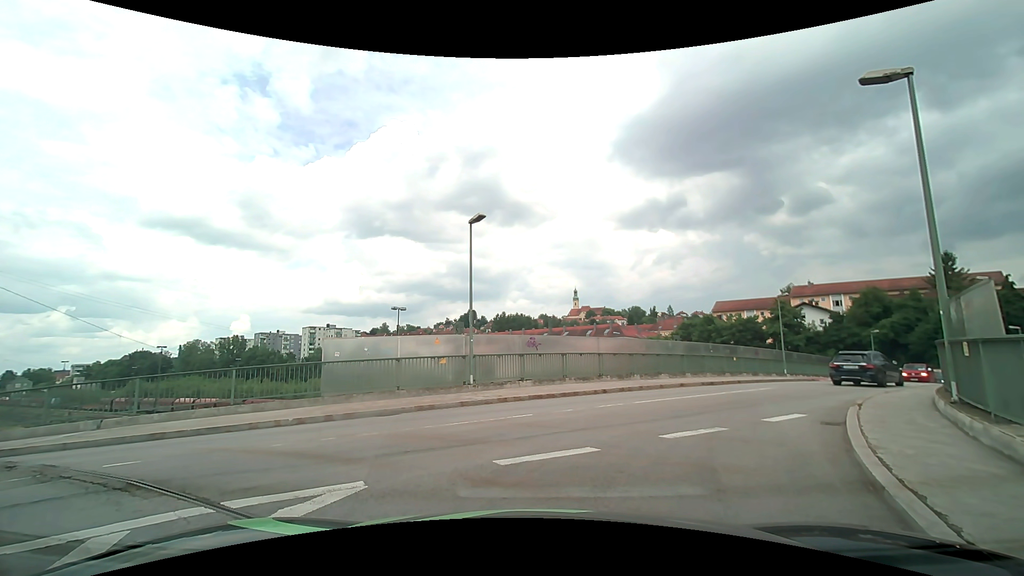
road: unclassified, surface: asphalt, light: Day
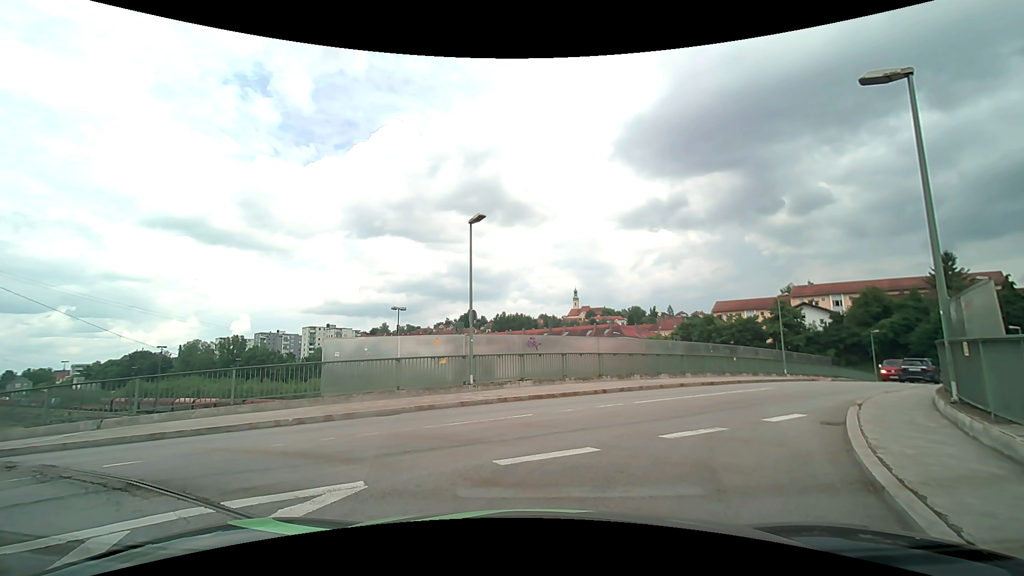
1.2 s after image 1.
(0.0, 0.0) m; 0°
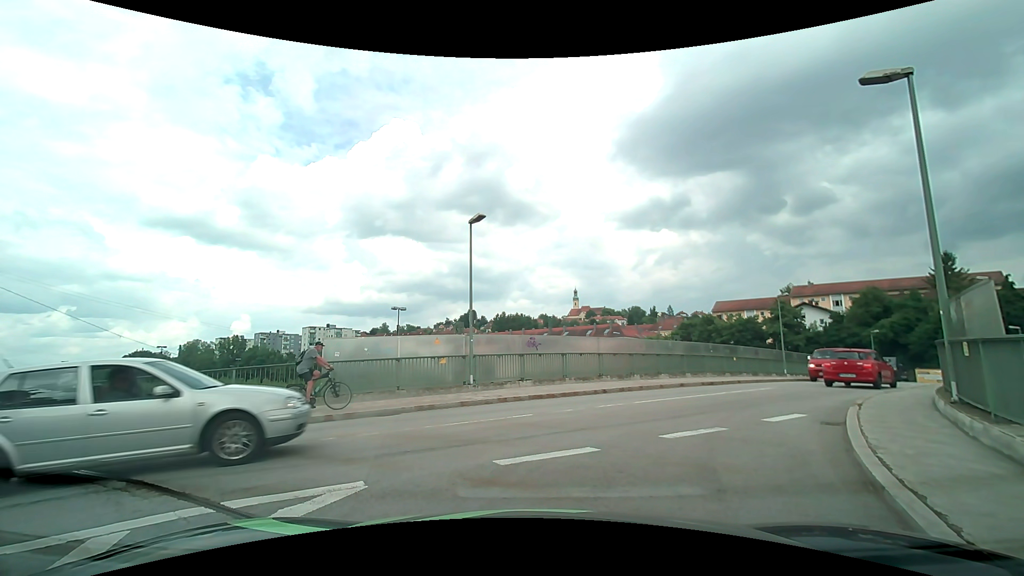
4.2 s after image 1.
(0.0, 0.0) m; 0°
